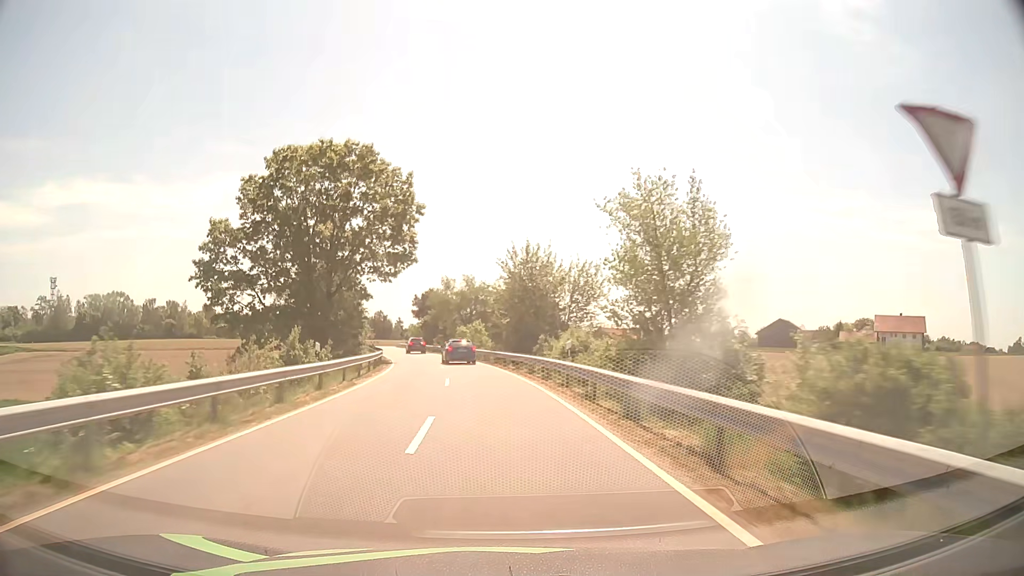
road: tertiary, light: Day
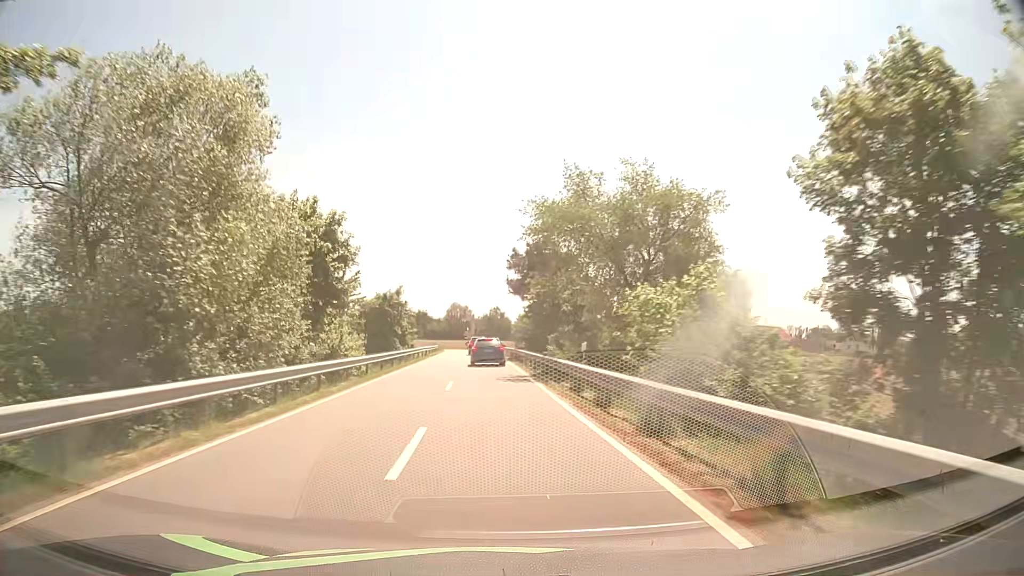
(-4.6, +48.9) m; -10°
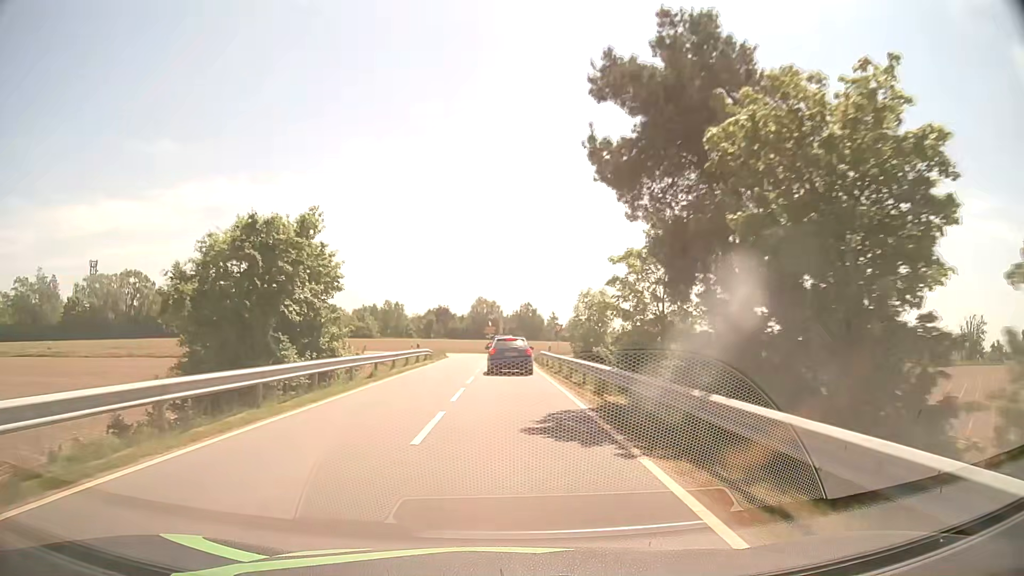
(-1.4, +33.4) m; -2°
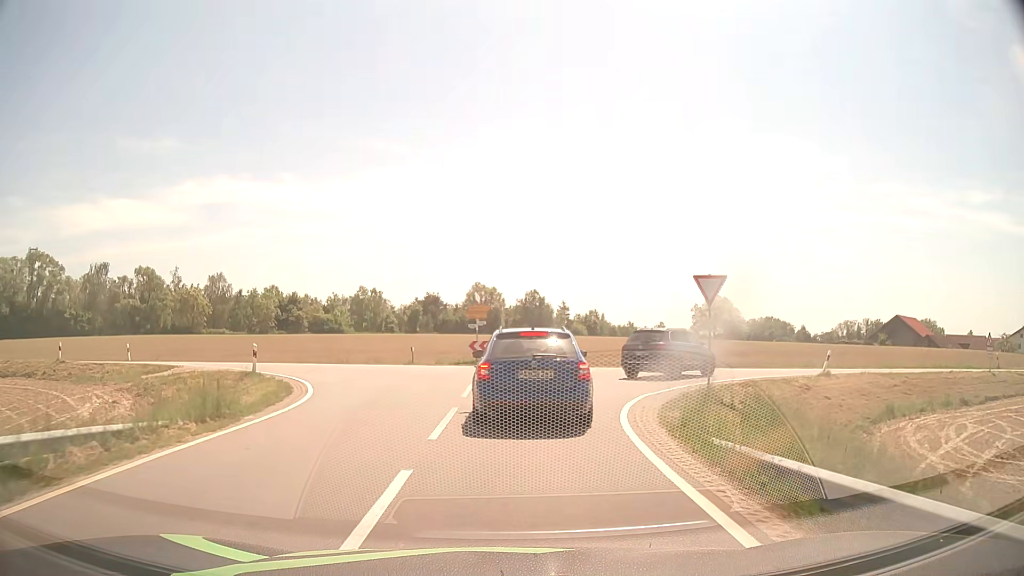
(-0.8, +40.5) m; -1°
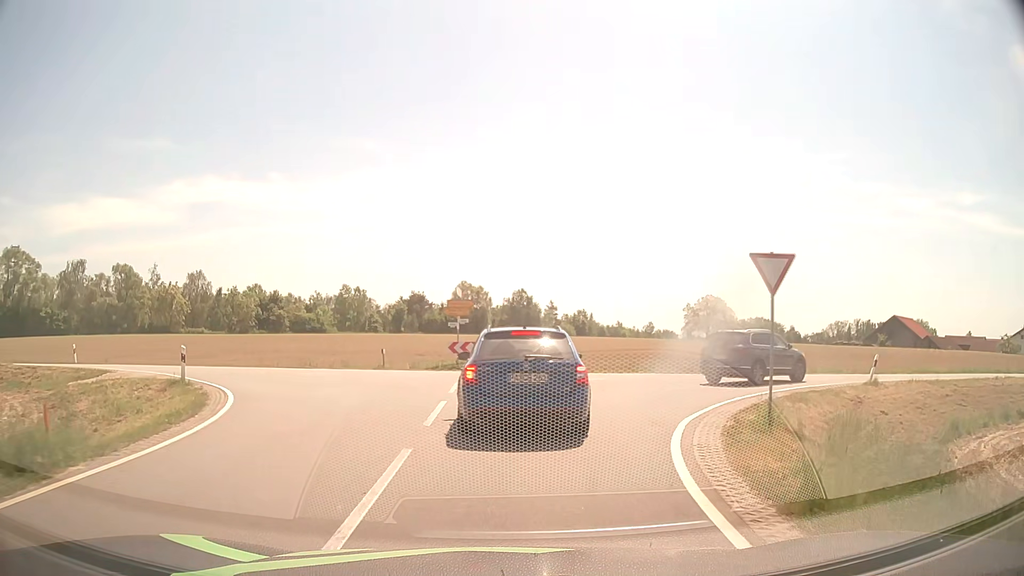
(0.0, +4.4) m; +1°
(+1, +10) (+5, +19) (+13, +25) (+23, +27) (+32, +28) (+42, +30) (+52, +32) (+62, +35) (+71, +40) (+79, +44) m
